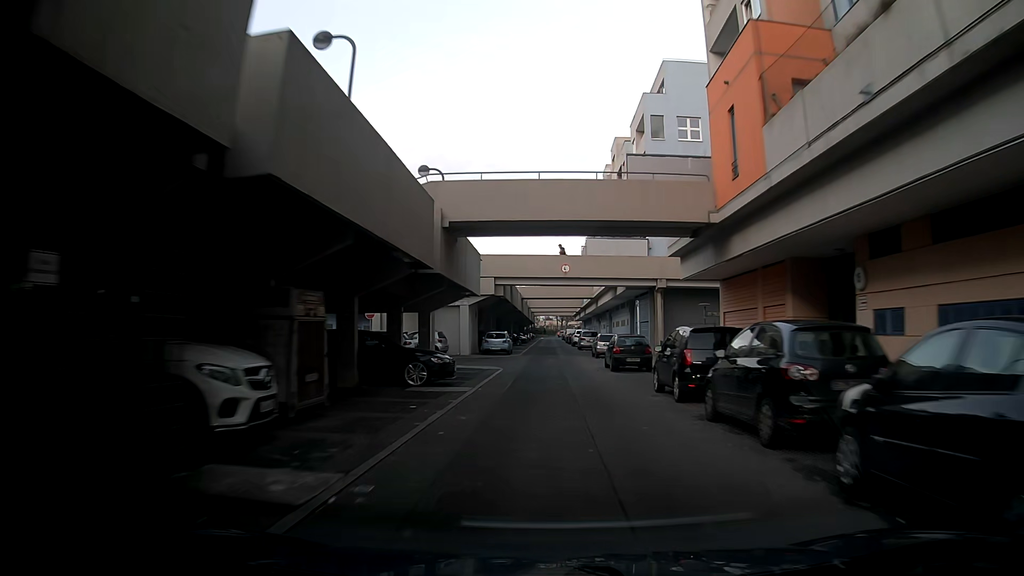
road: residential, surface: asphalt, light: Day
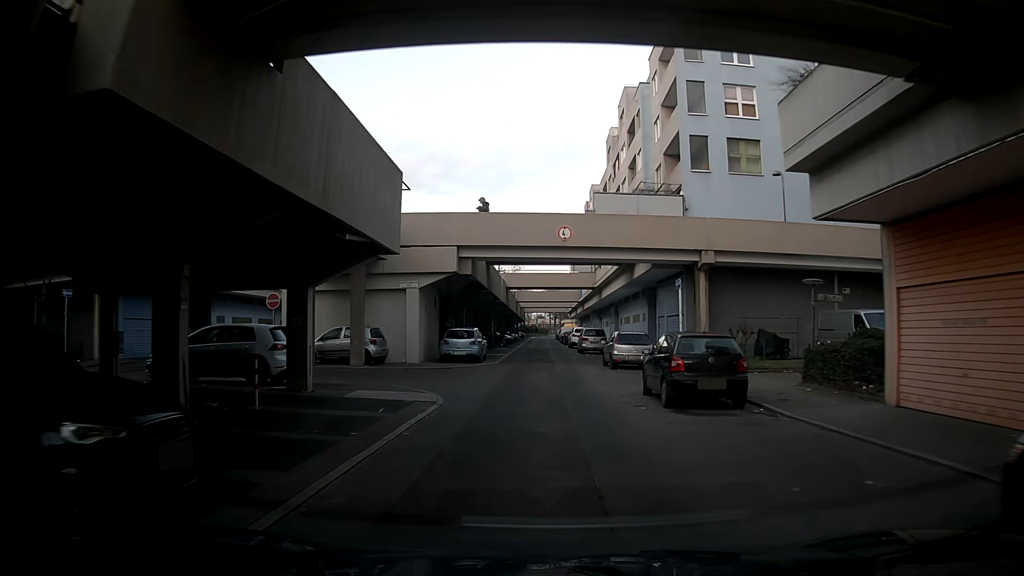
(0.0, +13.6) m; +1°
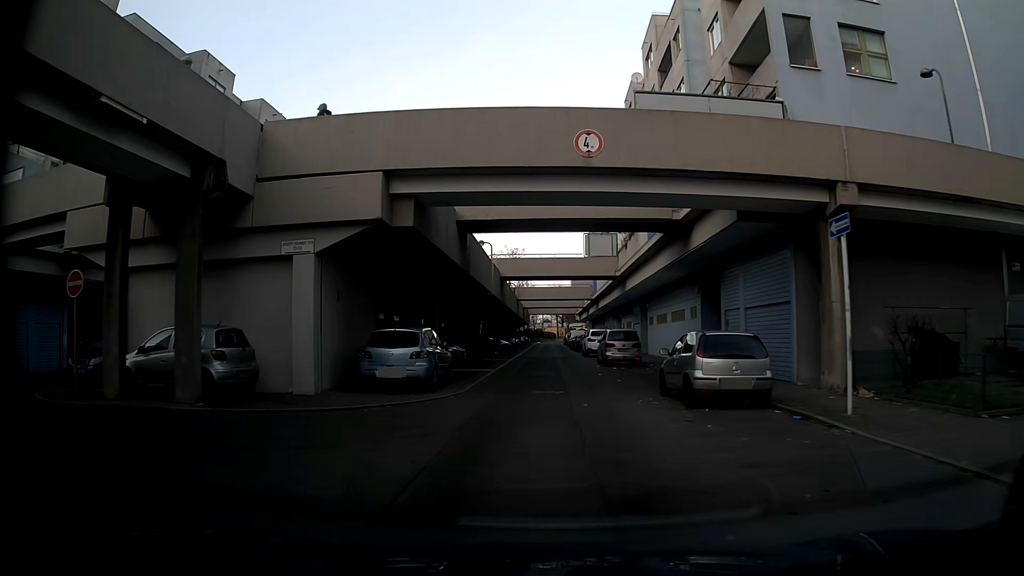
(-0.2, +13.0) m; -1°
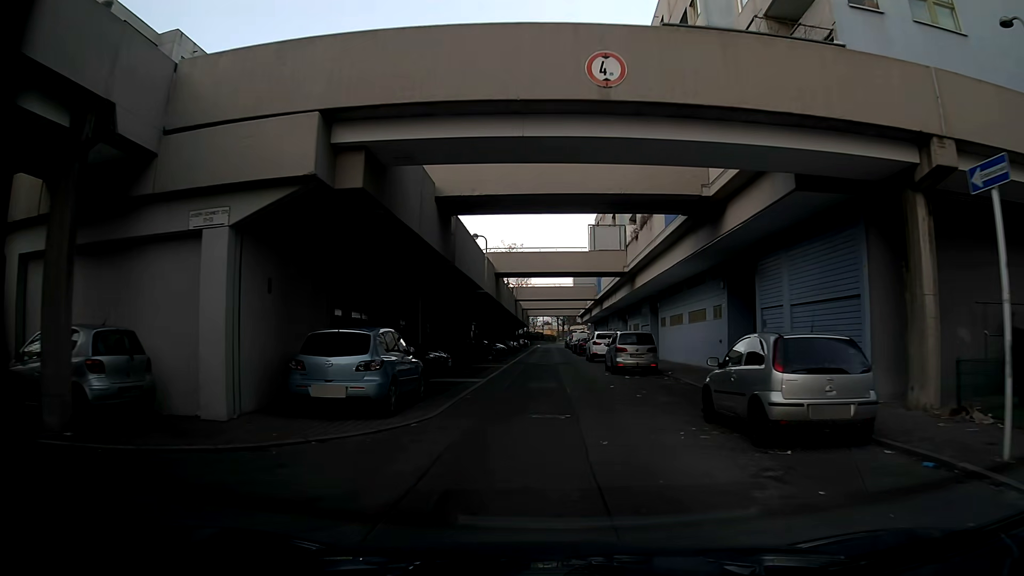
(0.0, +4.2) m; 0°
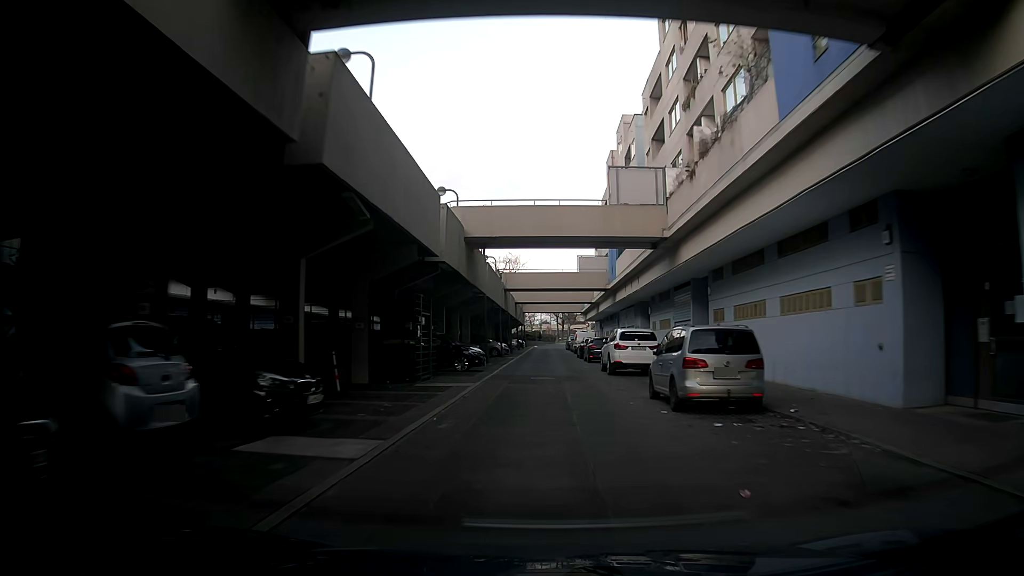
(-0.1, +12.9) m; -2°
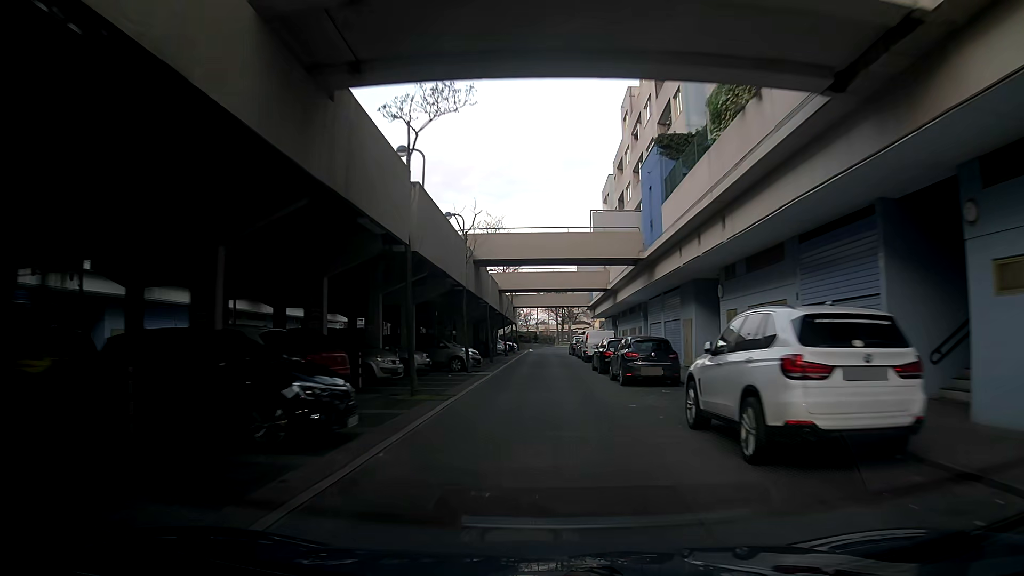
(+0.3, +17.8) m; +1°
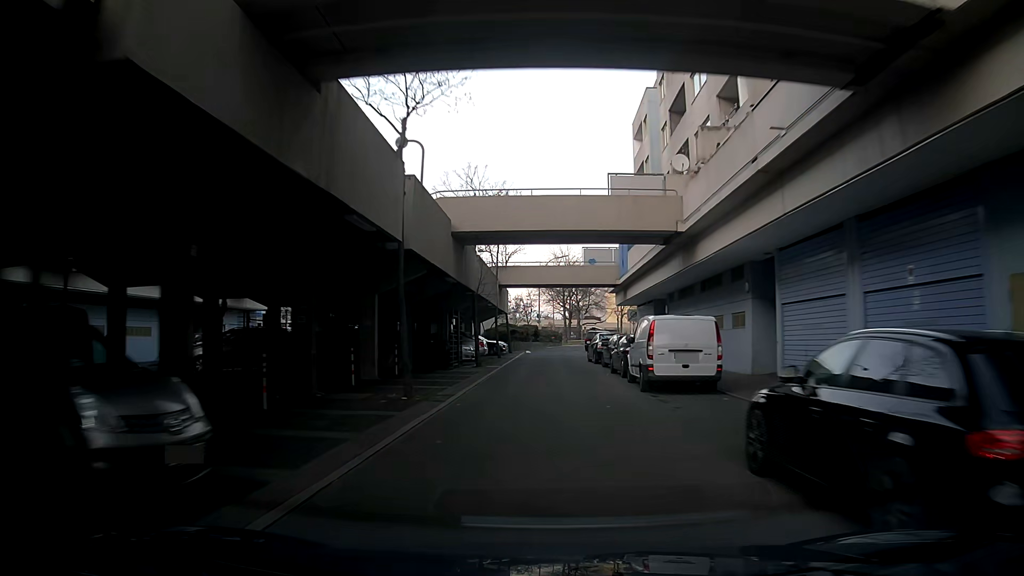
(0.0, +22.8) m; 0°
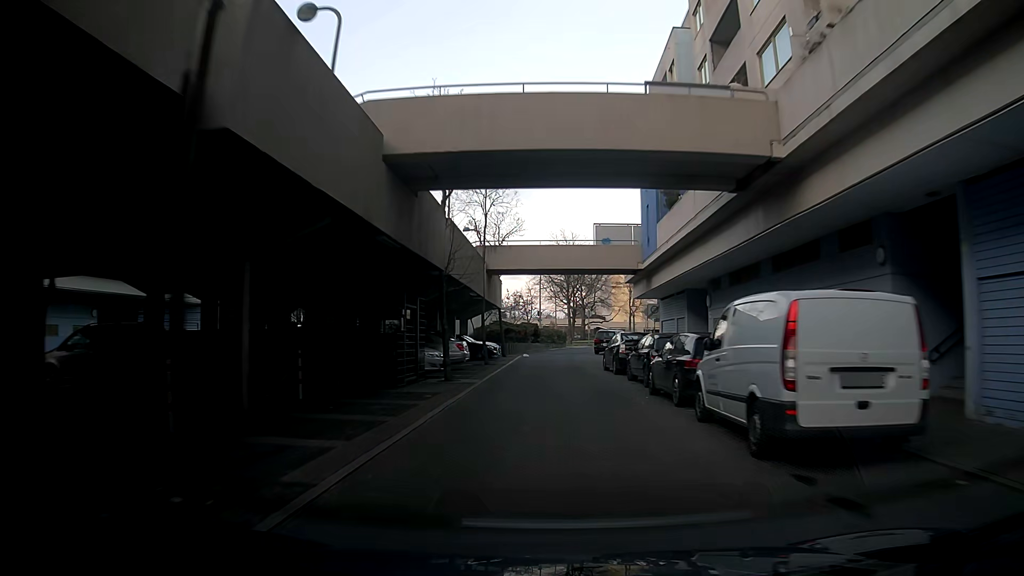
(0.0, +9.0) m; -1°
